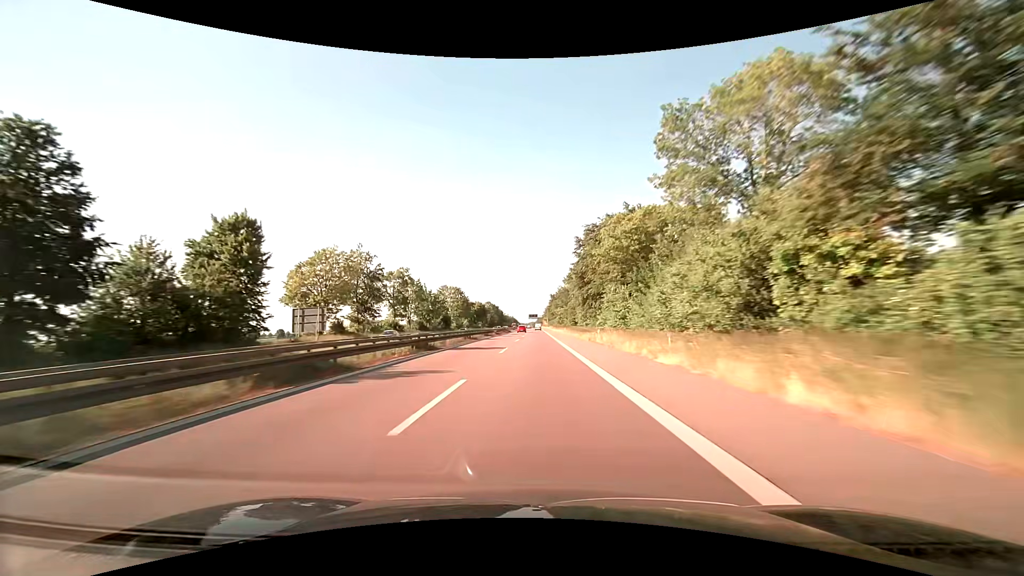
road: trunk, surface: asphalt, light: Day
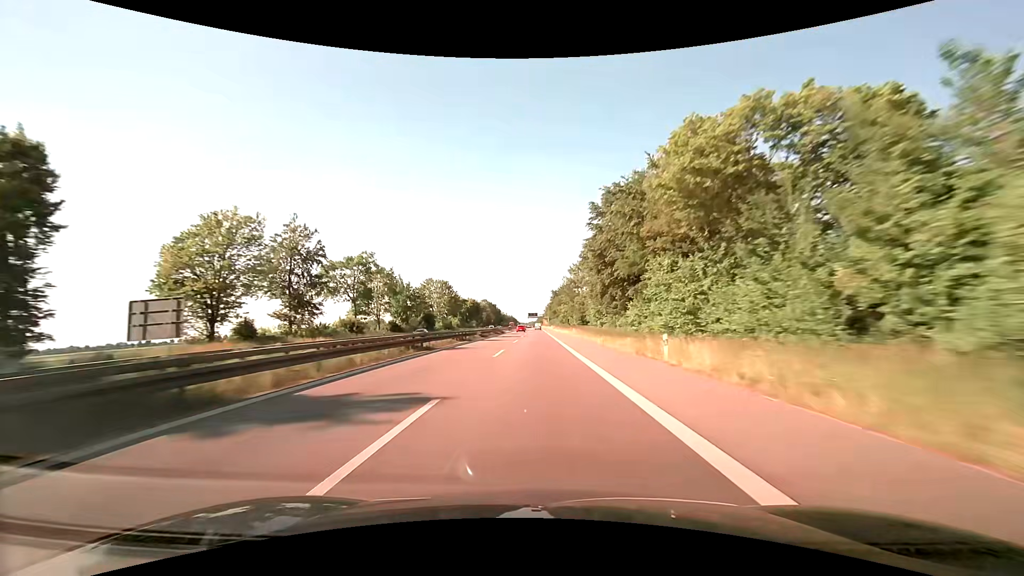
(0.0, +21.3) m; 0°
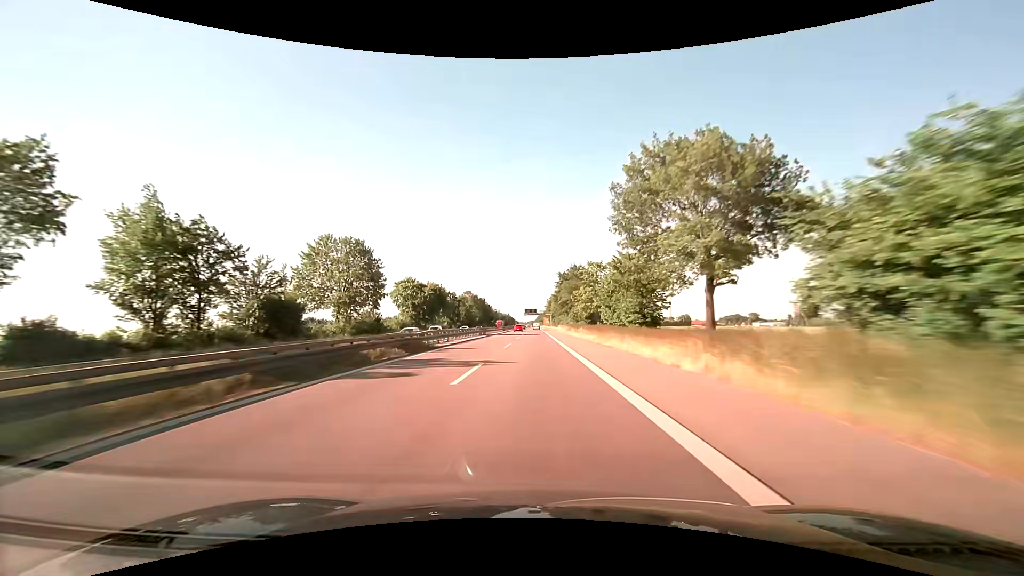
(0.0, +64.0) m; 0°
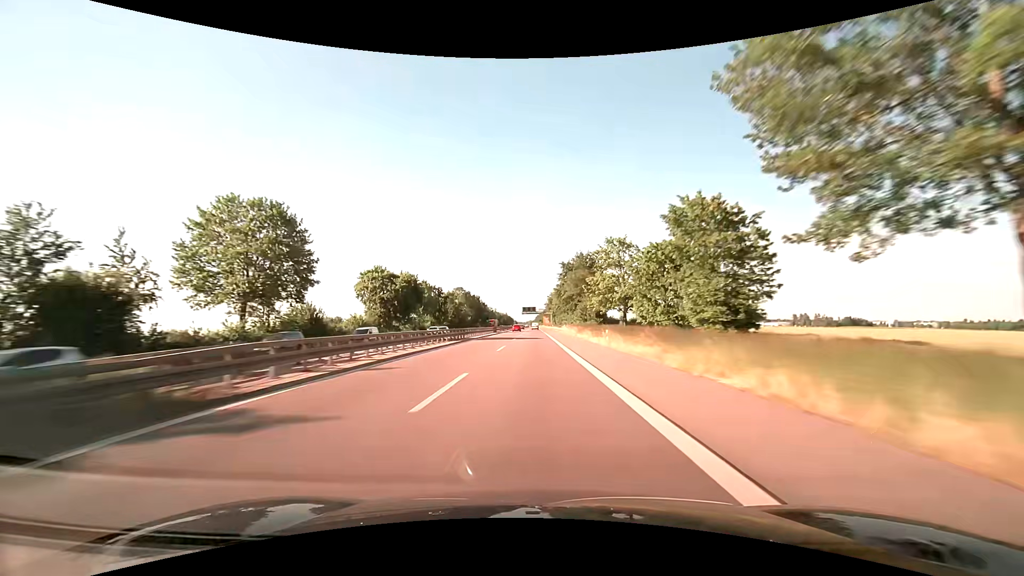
(+0.1, +21.4) m; 0°
(0, +10) (0, +20) (0, +30) (0, +40) (0, +50) (0, +60) (0, +70) (0, +80) (0, +90) (-1, +100) m
